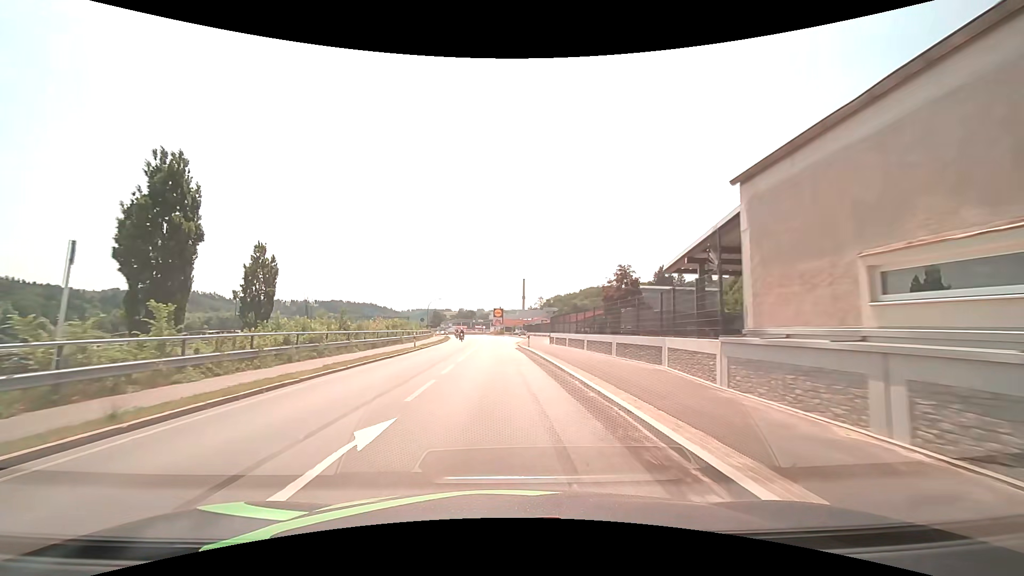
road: primary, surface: asphalt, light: Day
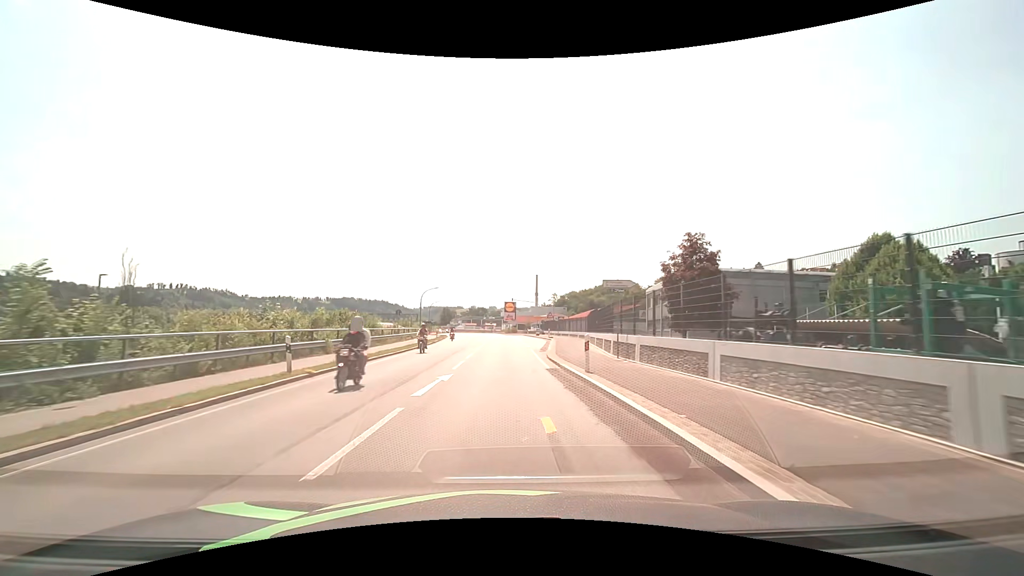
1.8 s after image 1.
(-0.4, +22.9) m; -2°
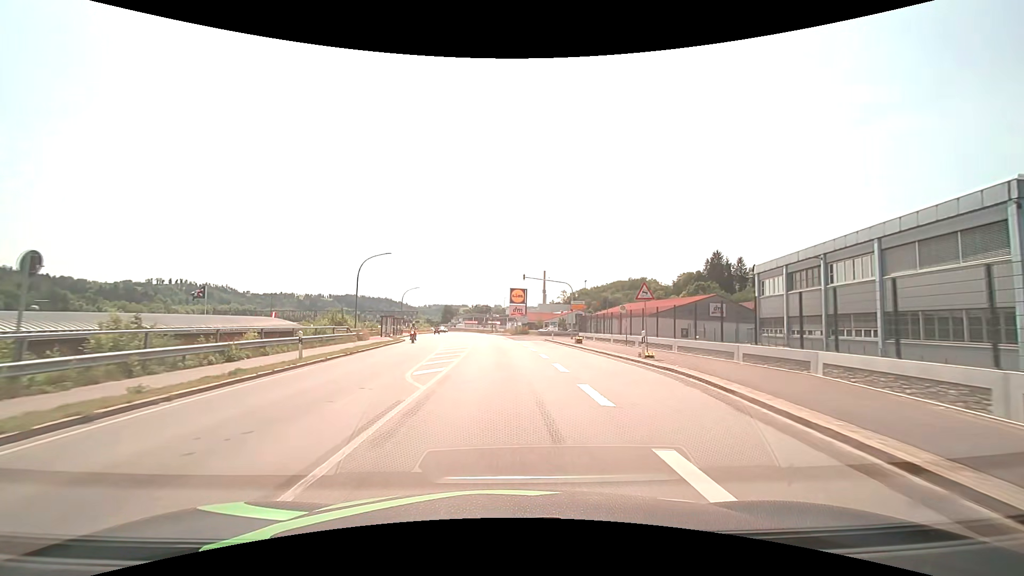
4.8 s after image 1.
(0.0, +38.3) m; 0°
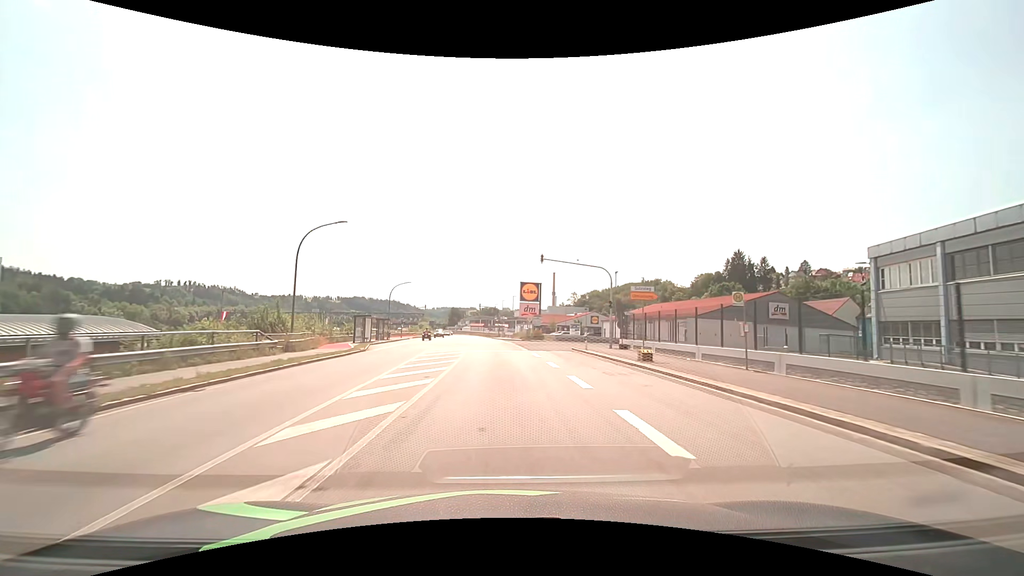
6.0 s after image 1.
(-0.1, +15.3) m; -1°
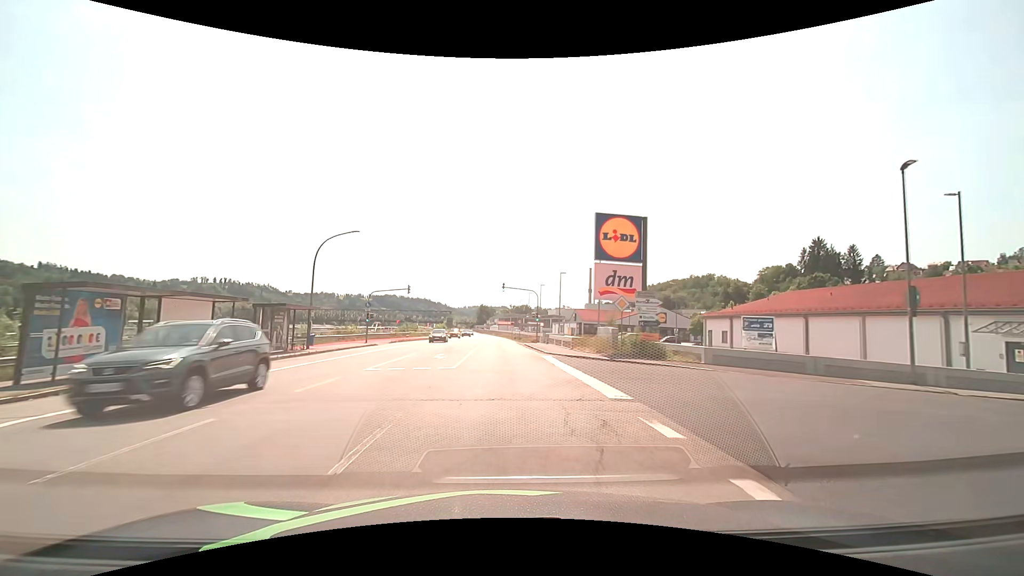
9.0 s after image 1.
(-1.1, +38.1) m; -4°
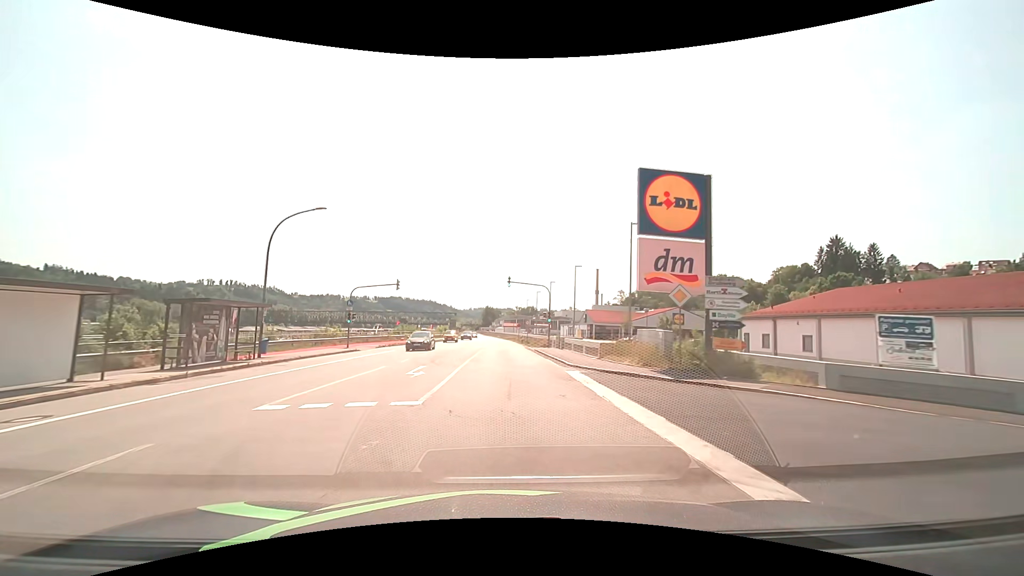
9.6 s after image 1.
(0.0, +7.6) m; -1°
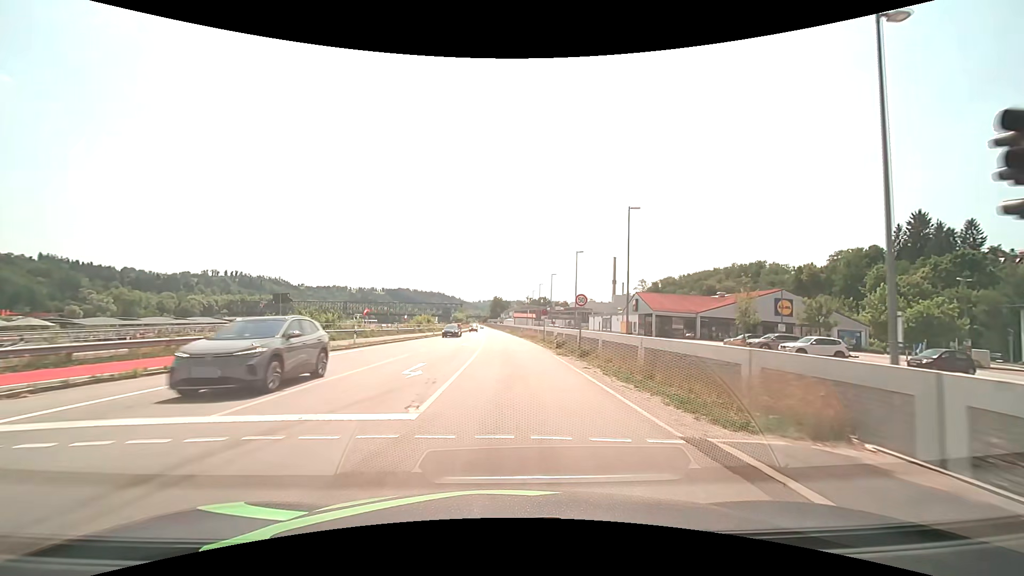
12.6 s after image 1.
(-0.4, +38.3) m; -1°
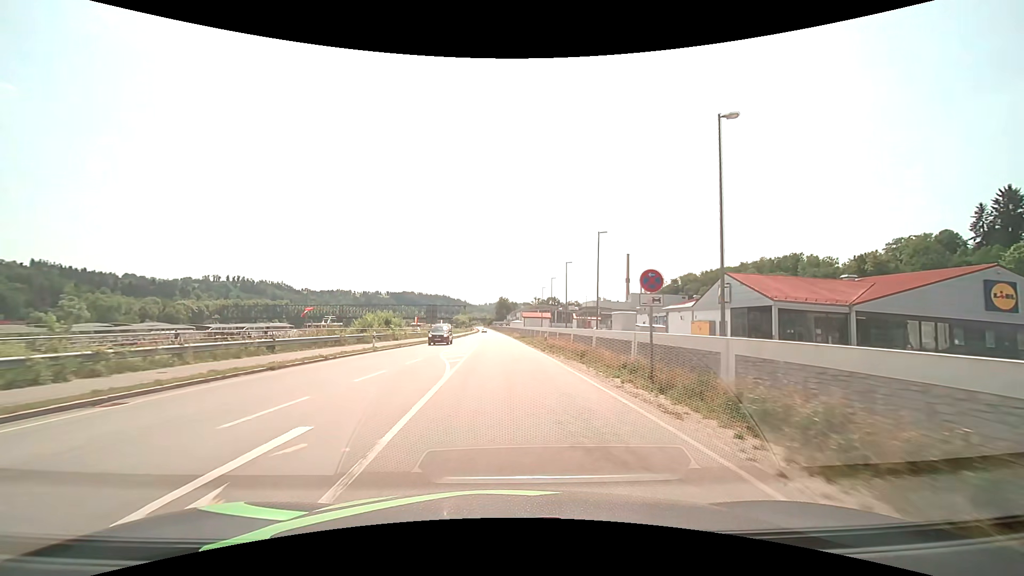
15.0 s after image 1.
(-0.2, +30.7) m; -1°
(0, +10) (0, +20) (0, +30) (0, +40) (-1, +50) (-1, +60) (-1, +70) (-2, +80) (-2, +90) (-2, +100) m
